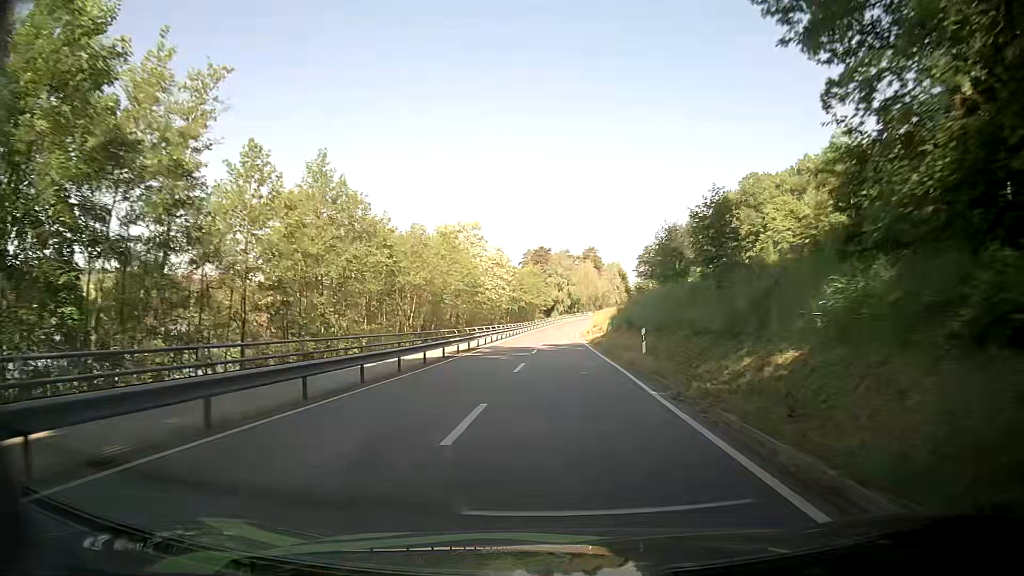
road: secondary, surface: asphalt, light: Day
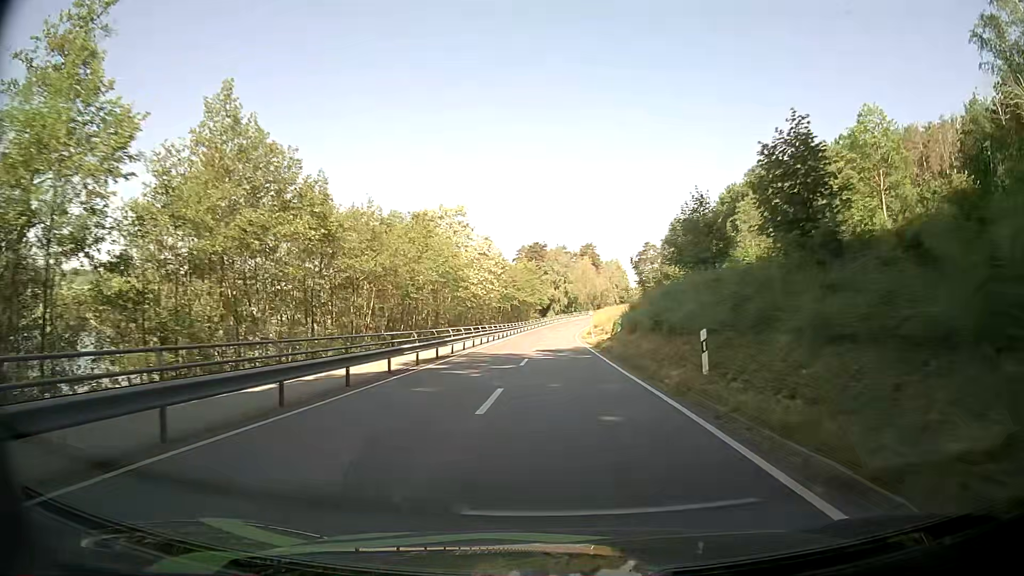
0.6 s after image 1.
(+0.1, +9.4) m; +1°
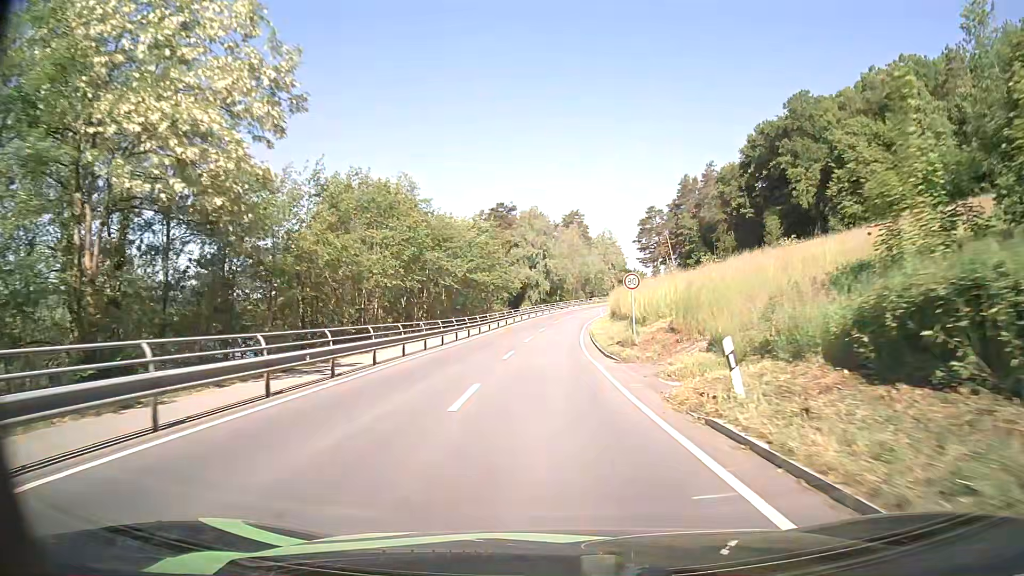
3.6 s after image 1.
(+1.0, +47.9) m; +2°
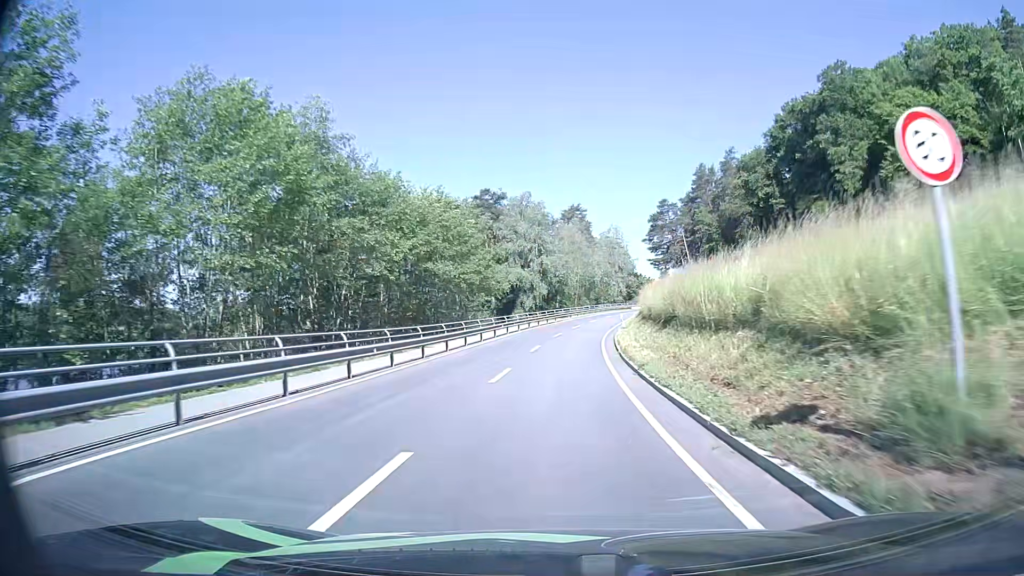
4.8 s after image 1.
(0.0, +19.4) m; 0°
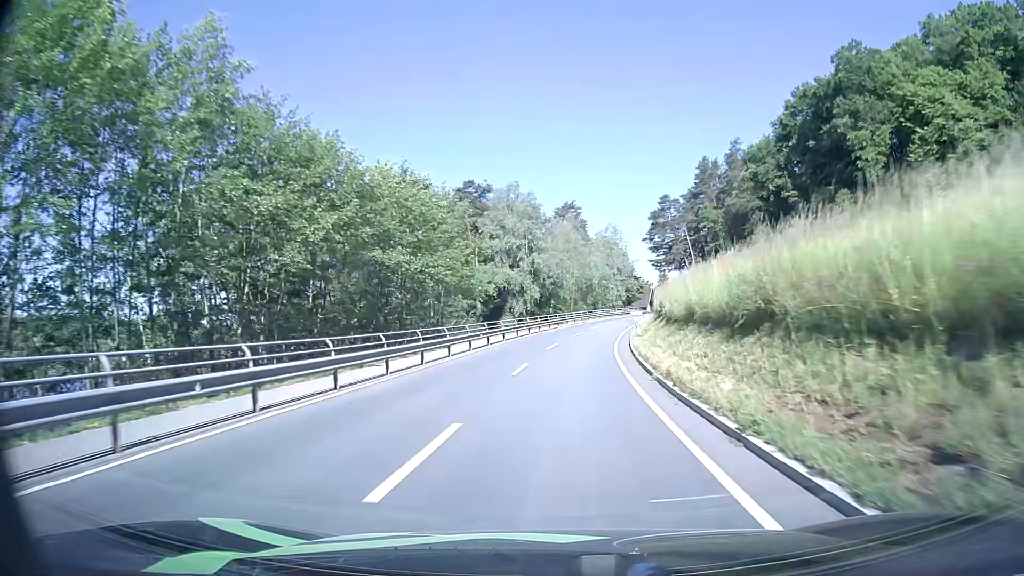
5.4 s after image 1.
(+0.1, +9.8) m; 0°
